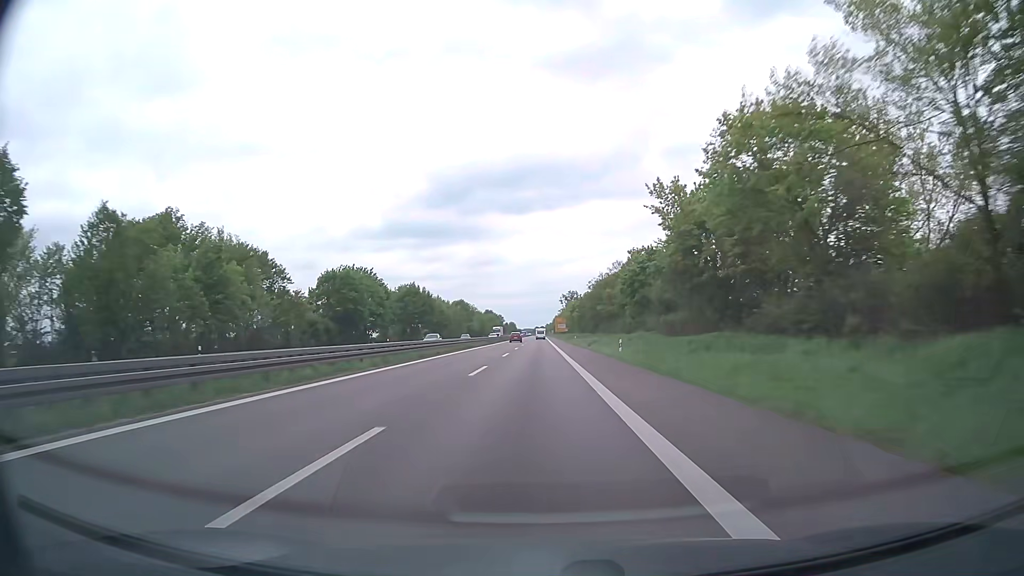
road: trunk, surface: asphalt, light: Day
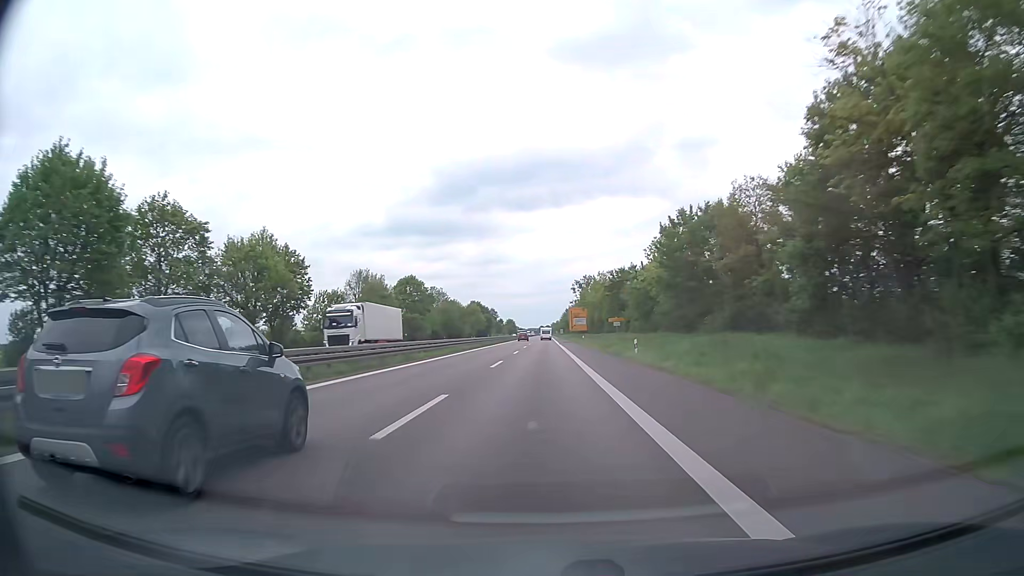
(-0.4, +103.2) m; 0°
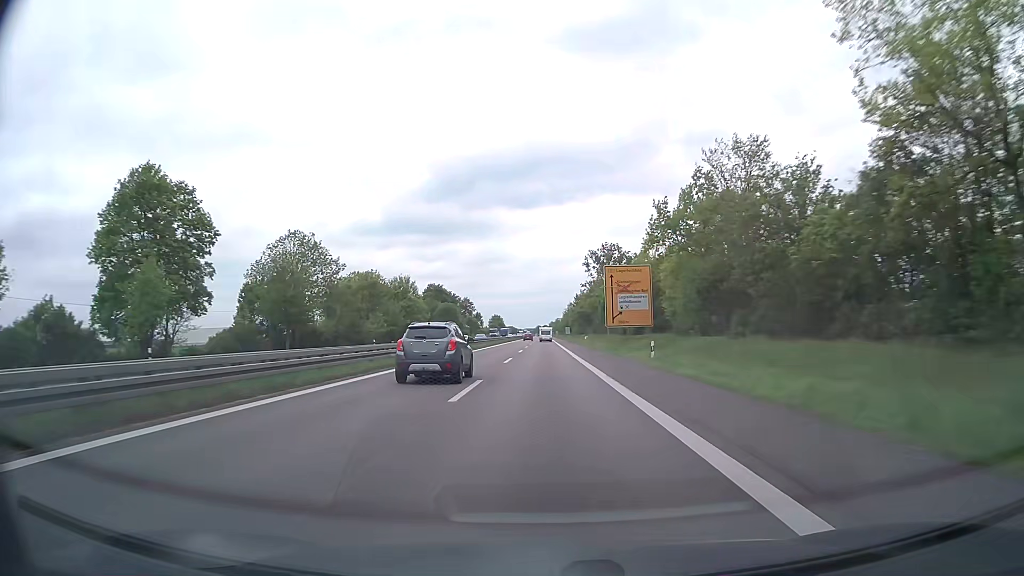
(+0.2, +103.5) m; 0°
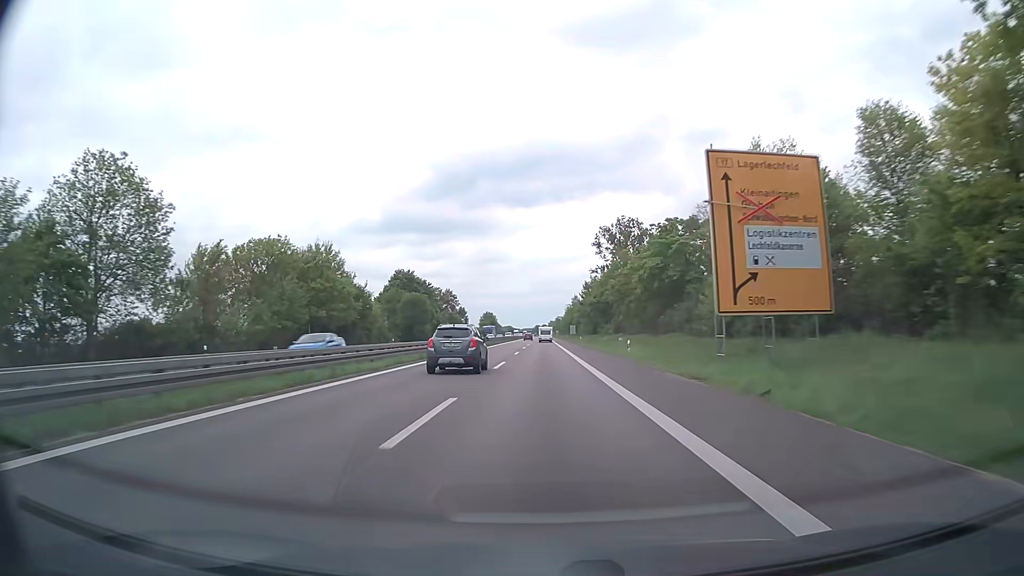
(0.0, +41.5) m; 0°
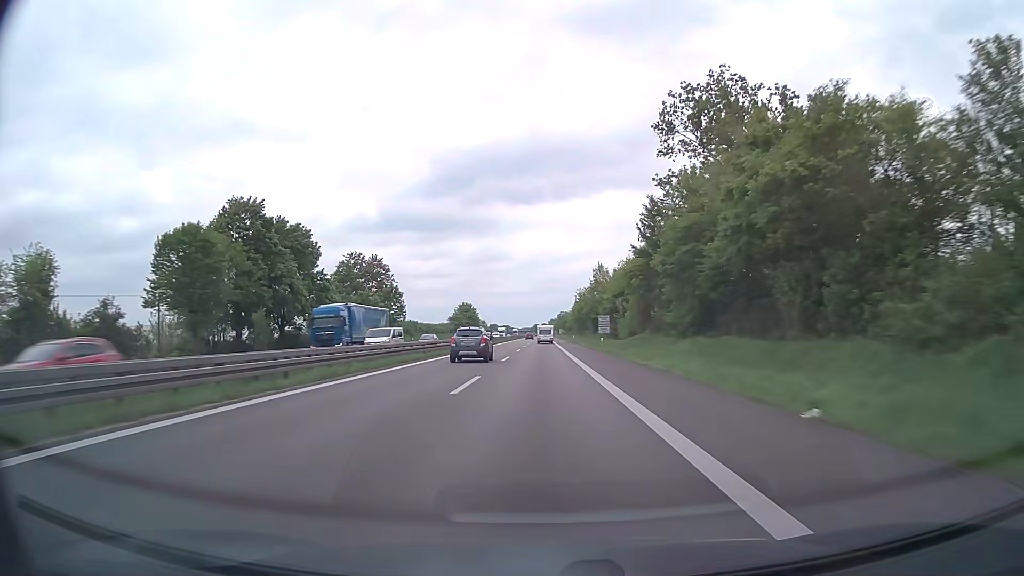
(+0.1, +83.1) m; 0°
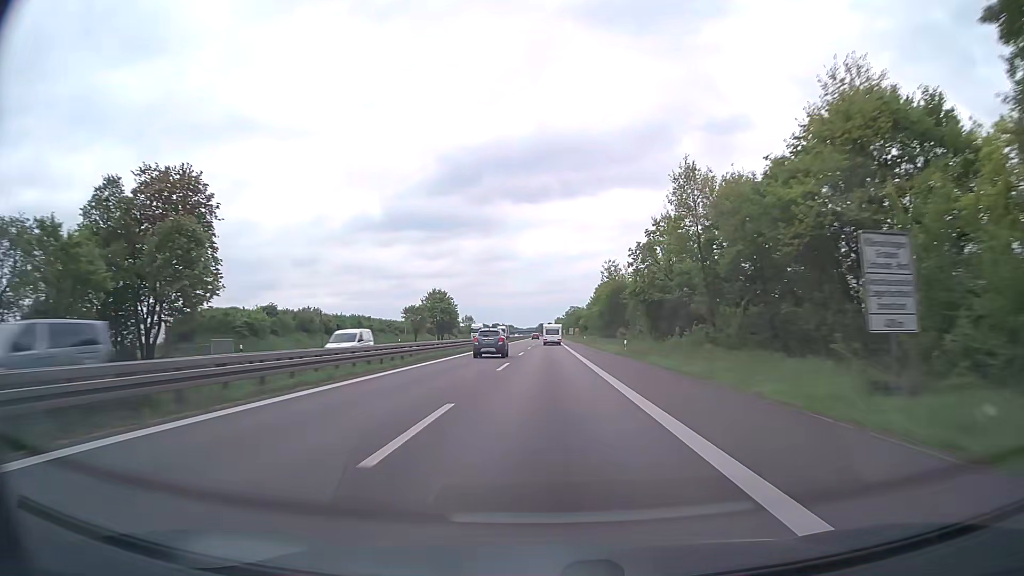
(-0.4, +62.4) m; -1°
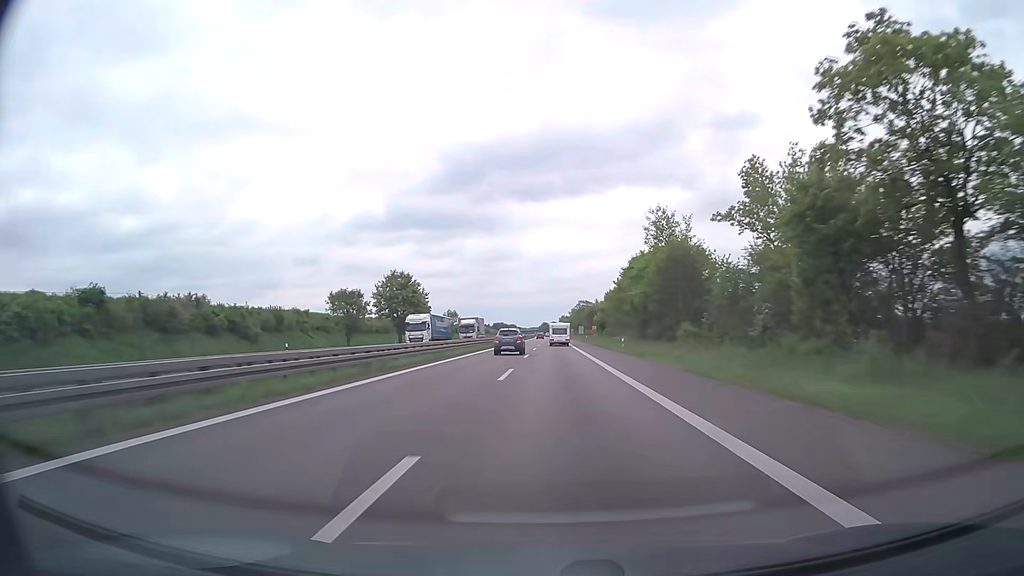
(-0.1, +41.6) m; 0°
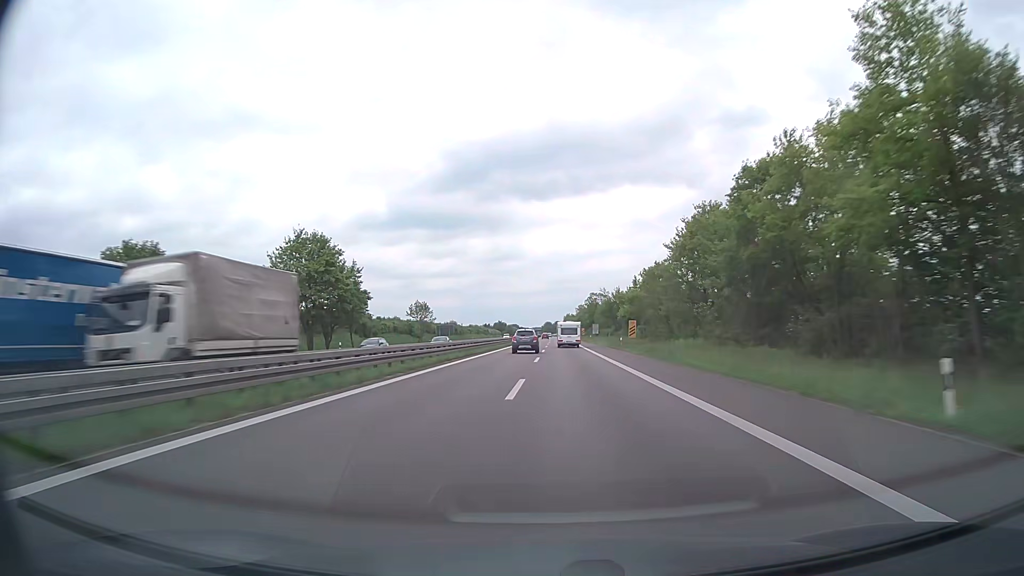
(0.0, +41.7) m; 0°
(0, +10) (0, +20) (0, +30) (0, +40) (0, +50) (0, +60) (0, +70) (0, +80) (0, +90) (0, +100) m
